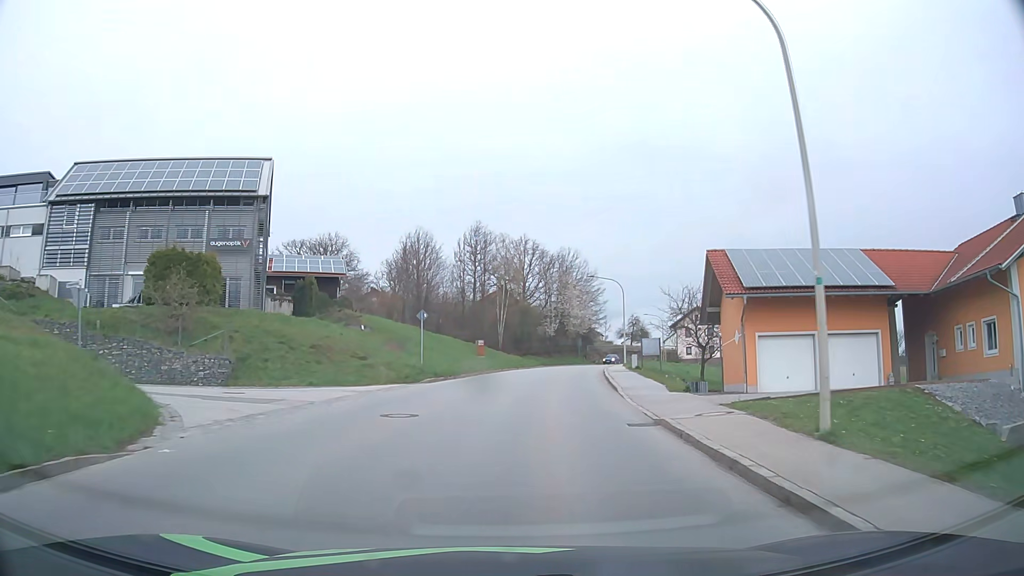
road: tertiary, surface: asphalt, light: Day
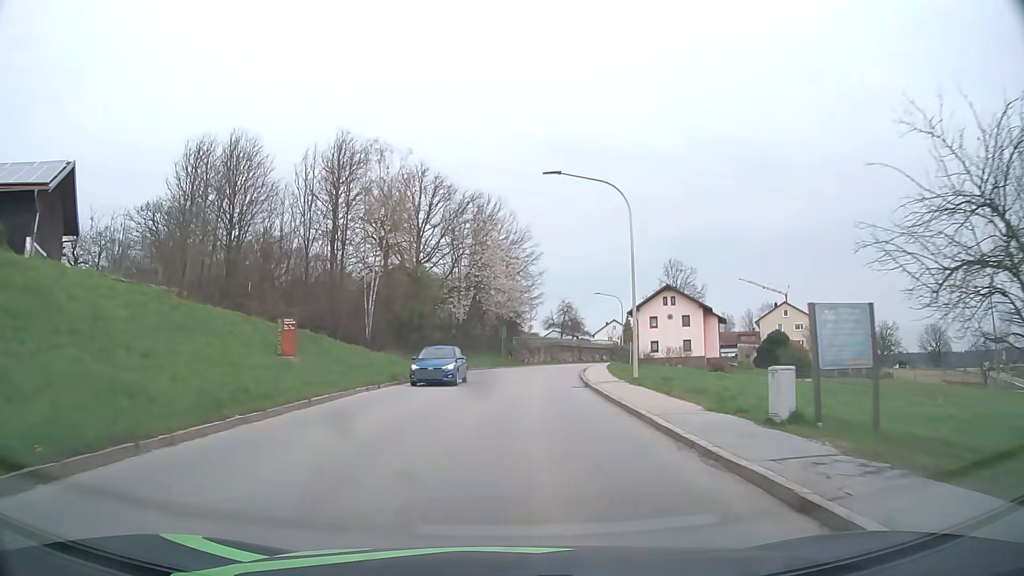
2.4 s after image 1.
(+2.1, +31.5) m; +8°
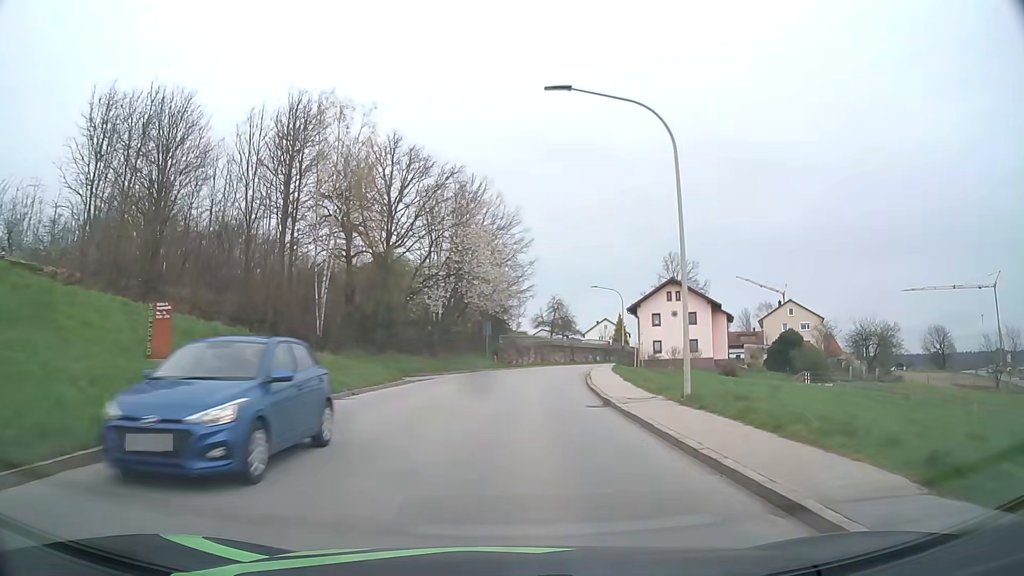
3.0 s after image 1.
(+0.1, +8.0) m; +1°
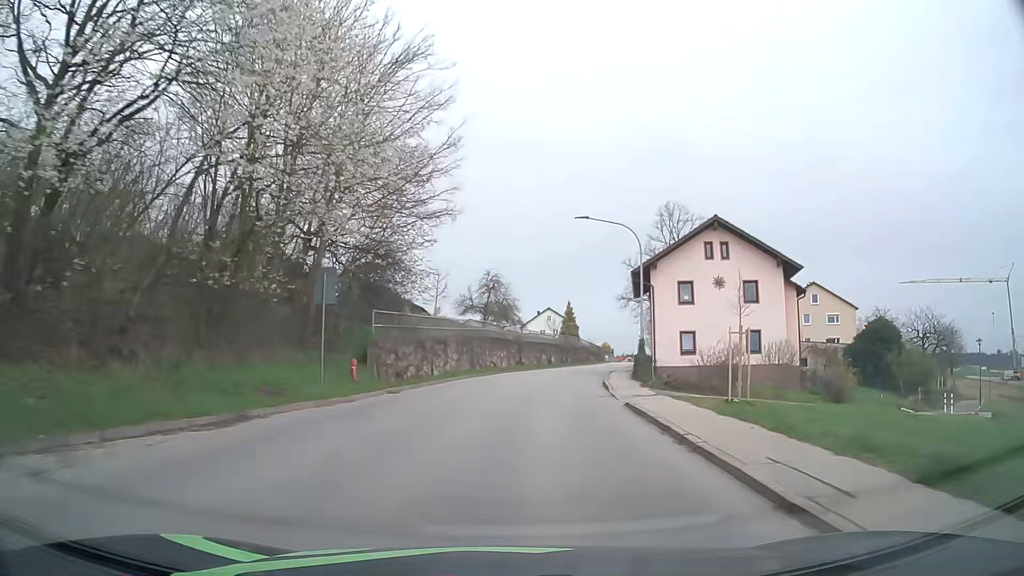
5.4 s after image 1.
(+1.3, +32.5) m; +6°
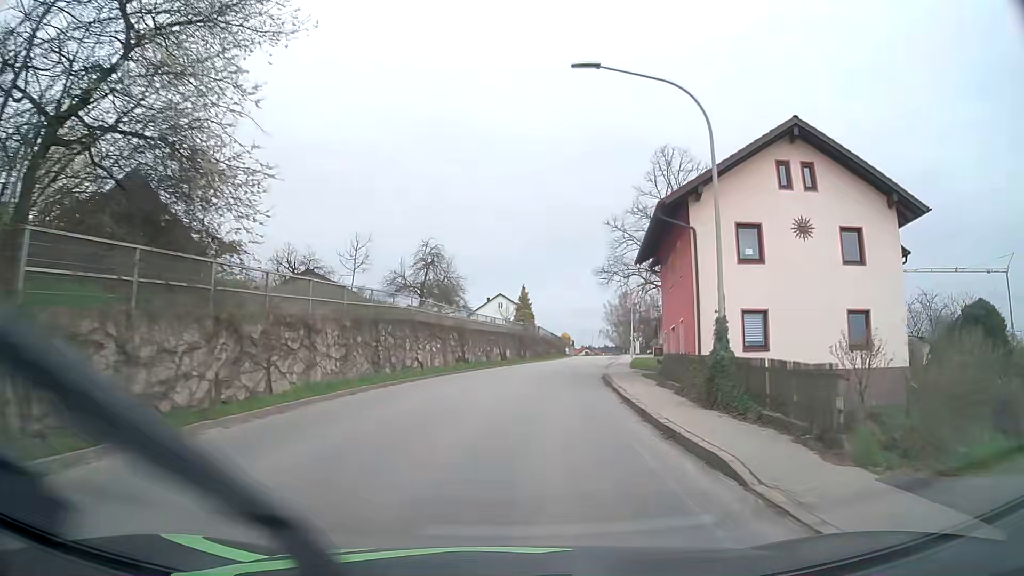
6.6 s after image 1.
(+0.6, +16.6) m; +4°
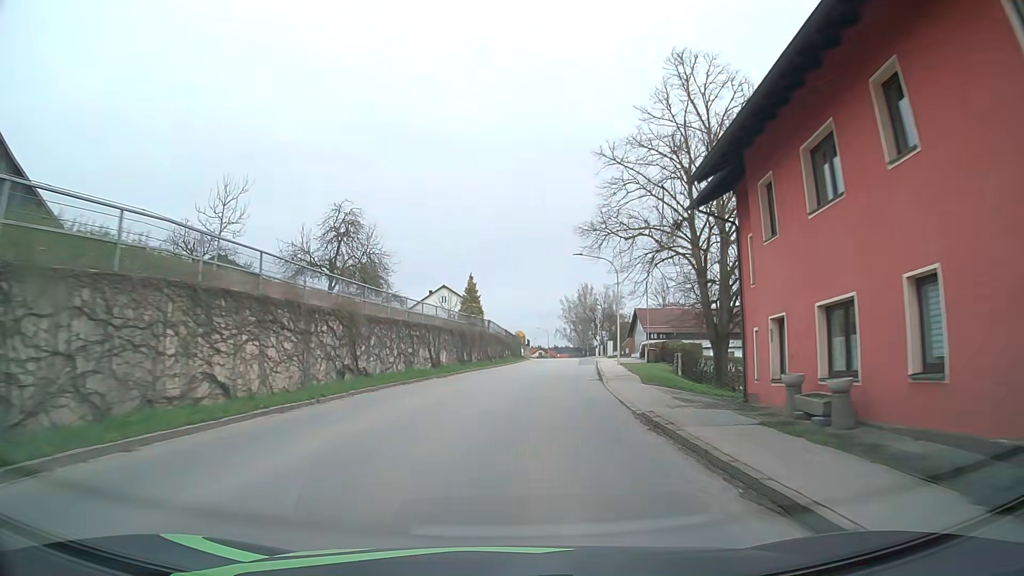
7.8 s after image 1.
(+0.6, +16.9) m; +4°
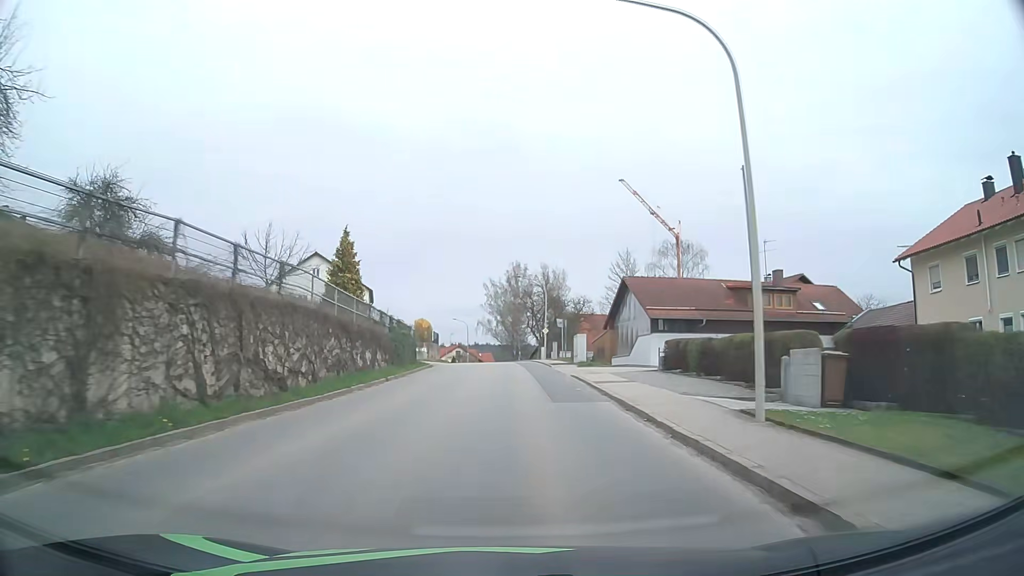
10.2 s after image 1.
(+2.6, +34.0) m; +8°
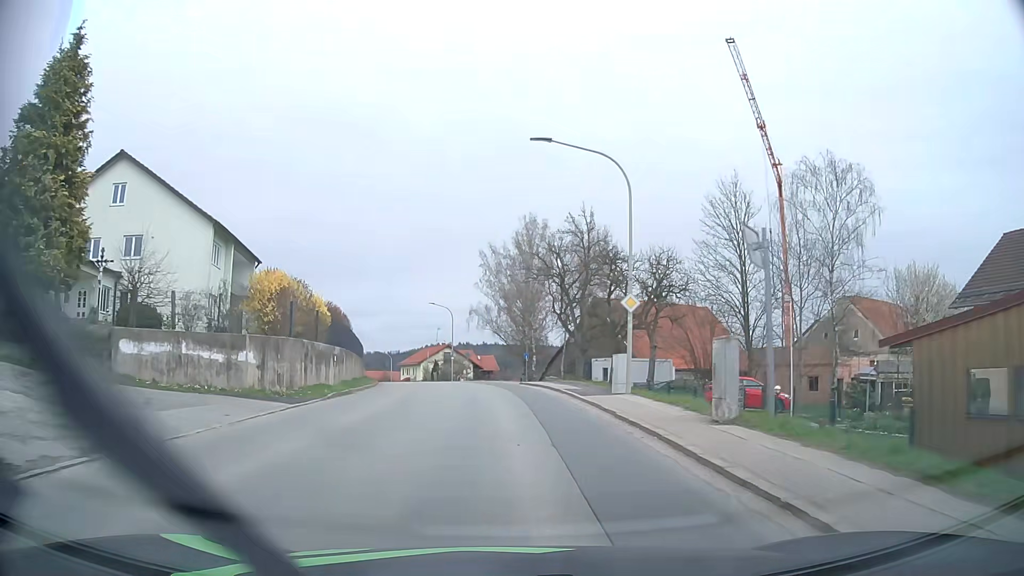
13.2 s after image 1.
(+0.4, +40.4) m; -1°
(0, +10) (0, +20) (-1, +30) (-2, +40) (-4, +50) (-6, +60) (-8, +69) (-11, +79) (-14, +89) (-17, +98) m
